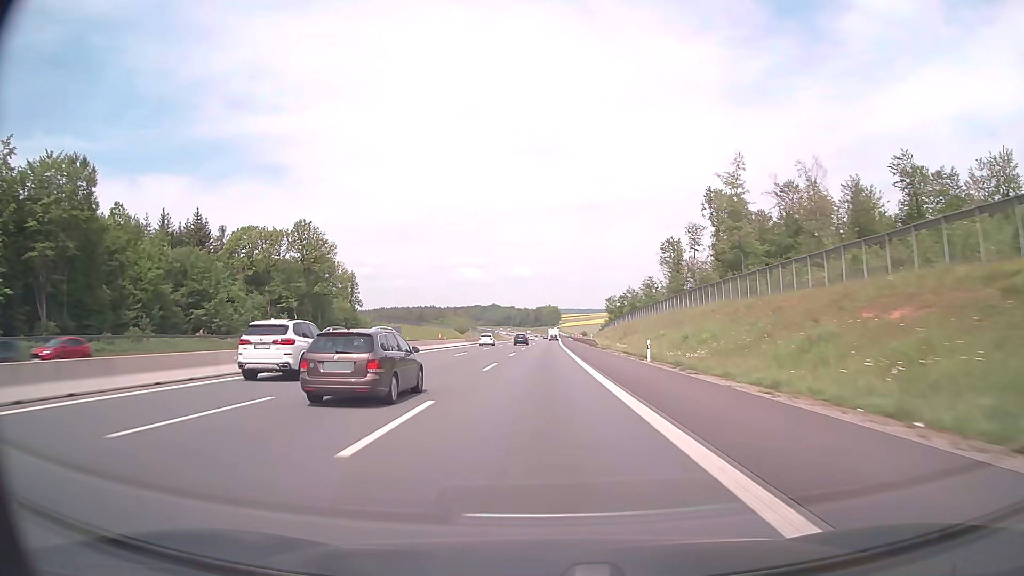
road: motorway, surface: asphalt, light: Day
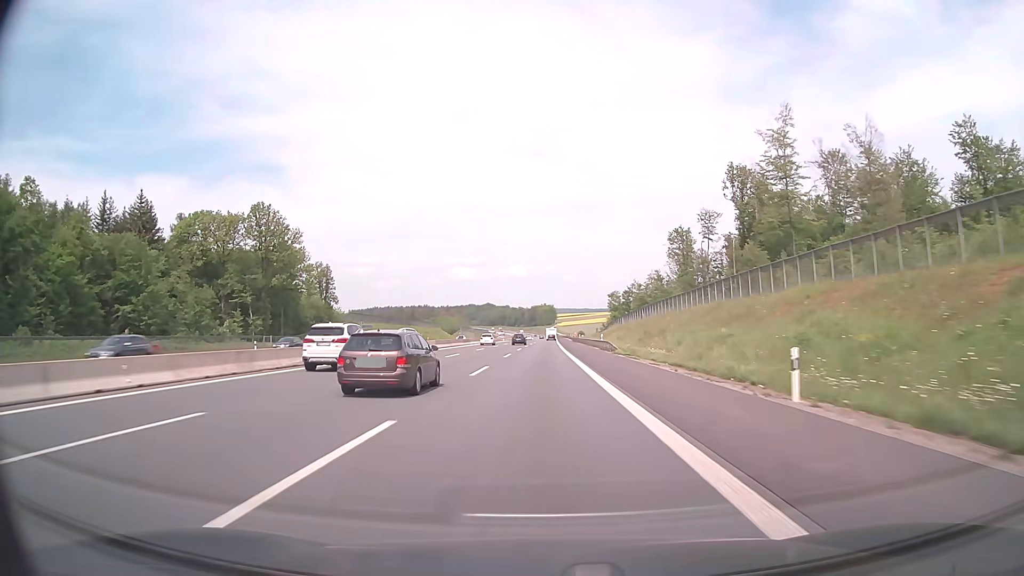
(+0.1, +20.7) m; 0°
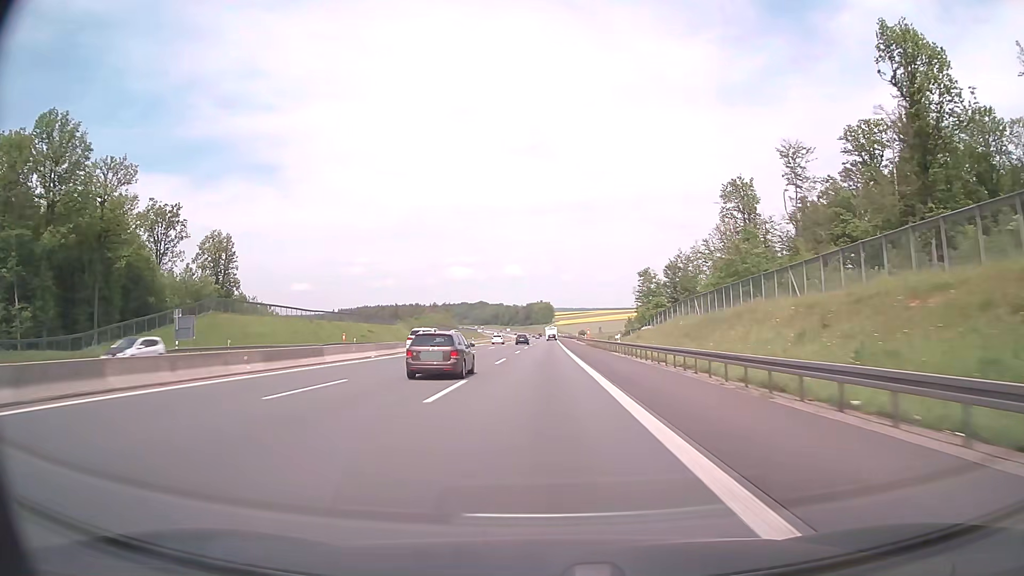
(+0.3, +62.0) m; +1°
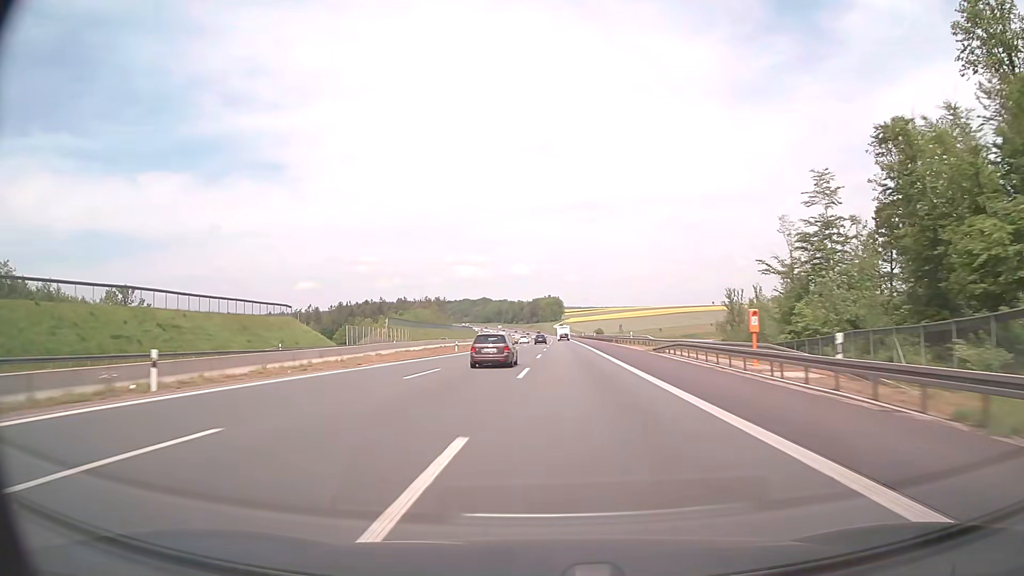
(-0.6, +82.7) m; -1°
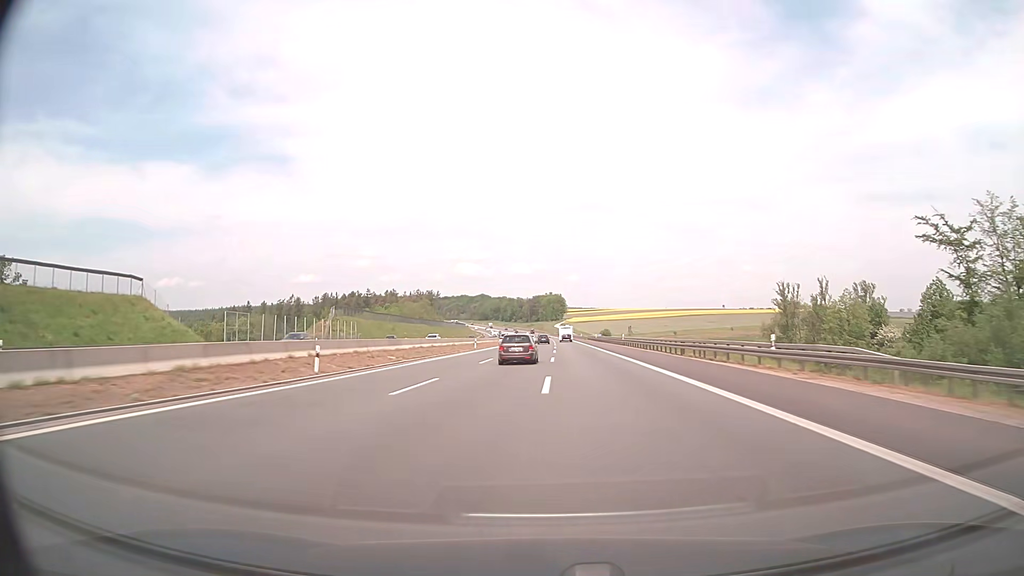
(0.0, +41.4) m; 0°
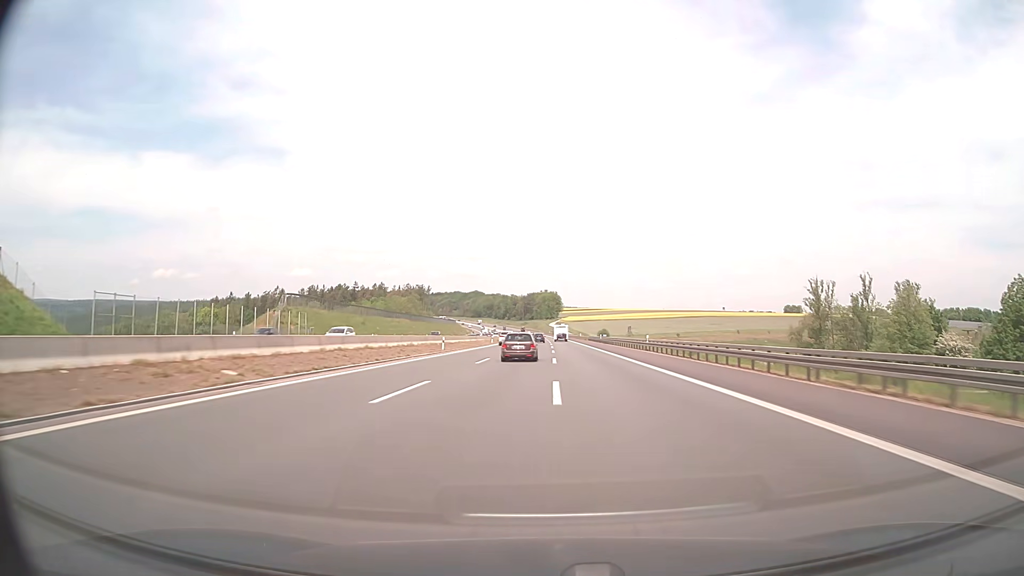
(+0.1, +20.7) m; 0°
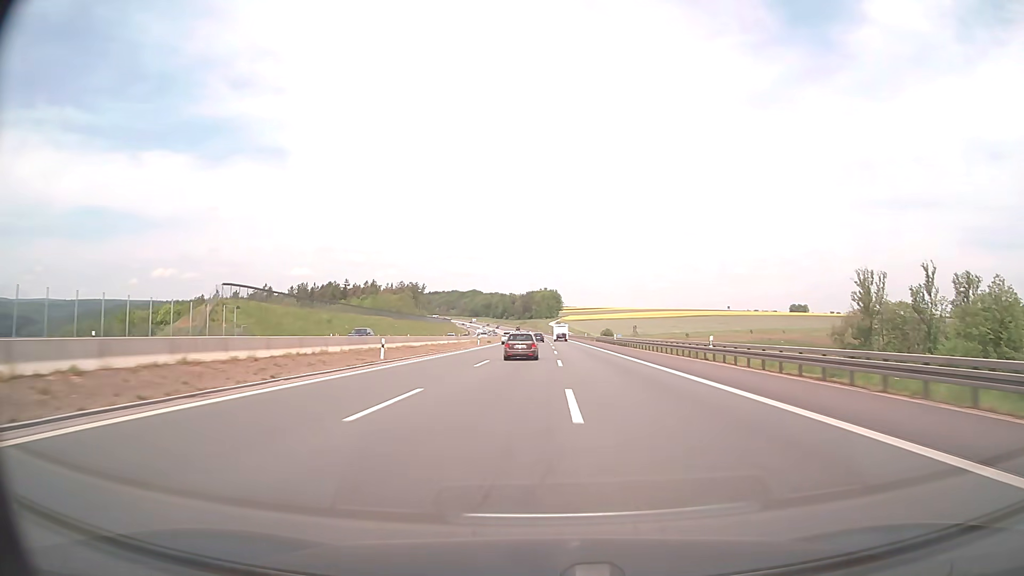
(+0.1, +20.7) m; 0°
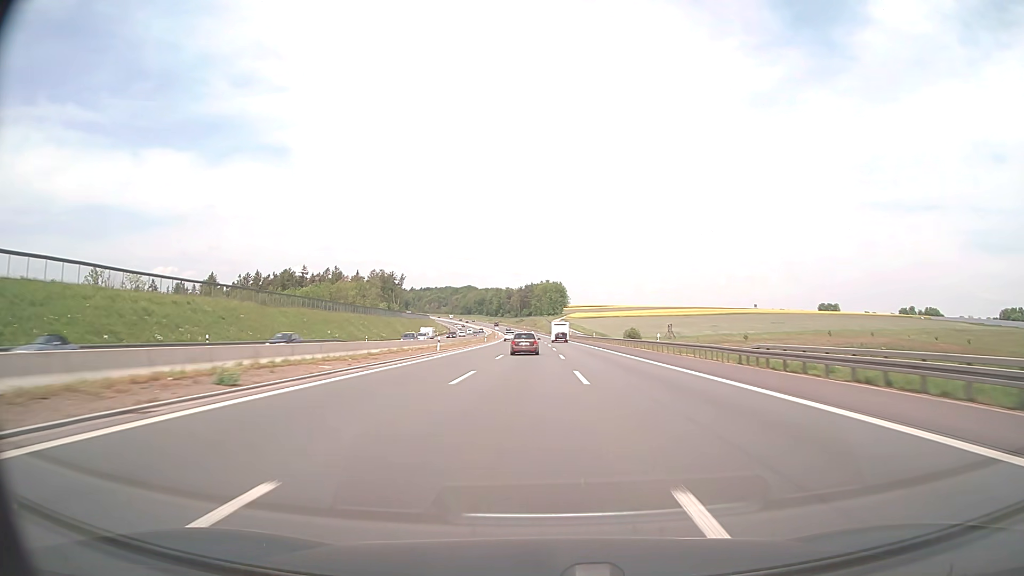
(-0.1, +82.6) m; 0°
(0, +10) (0, +20) (0, +30) (0, +40) (0, +50) (0, +60) (-1, +70) (-1, +80) (-1, +90) (-1, +100) m
